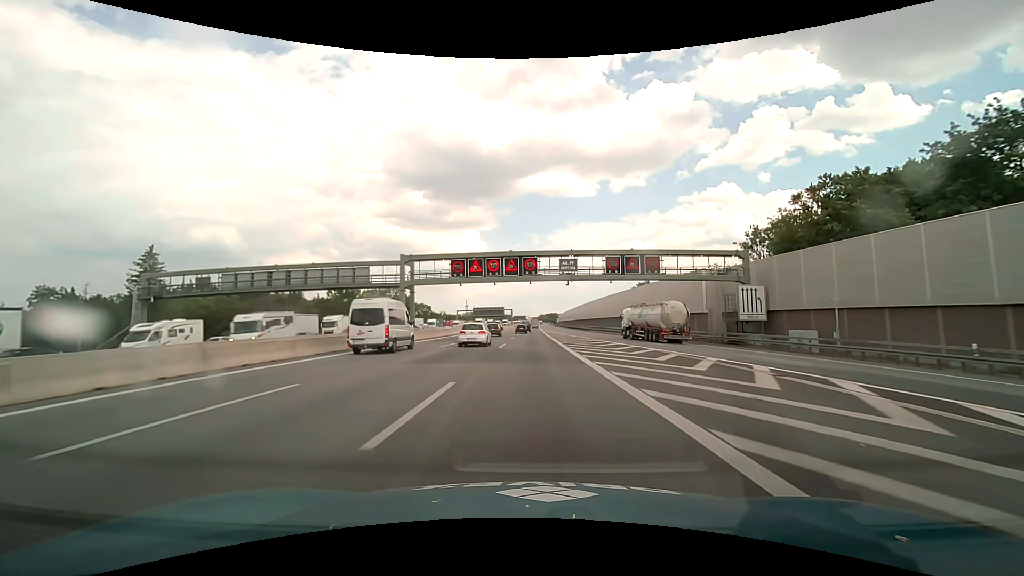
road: motorway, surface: asphalt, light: Day
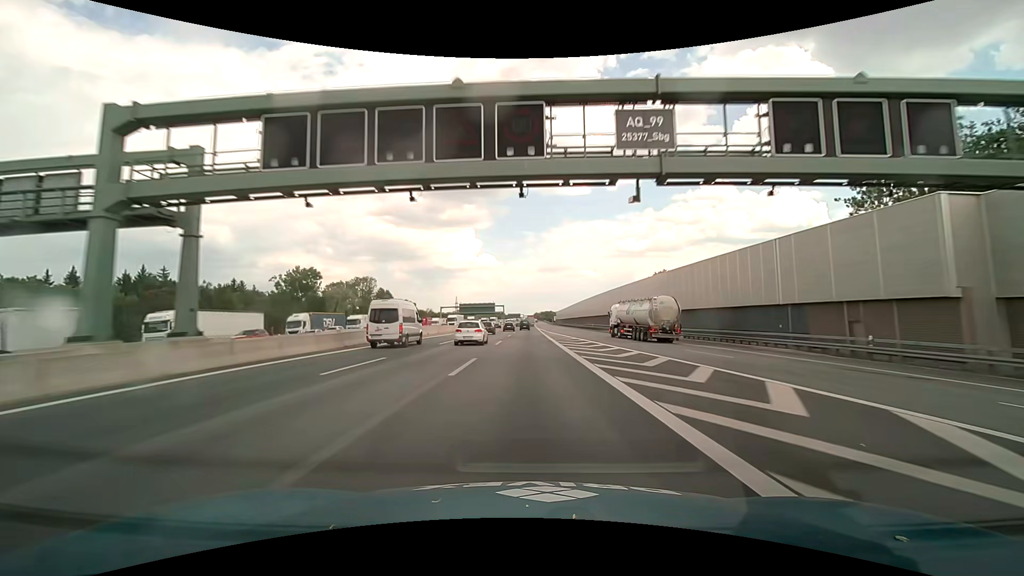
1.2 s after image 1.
(+0.2, +34.8) m; +1°
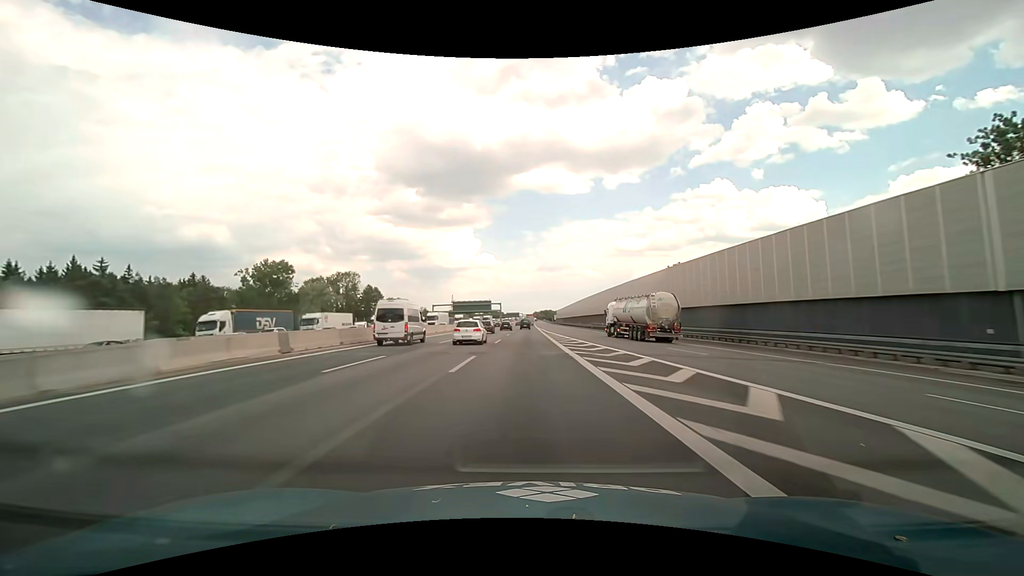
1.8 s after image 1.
(0.0, +17.8) m; 0°
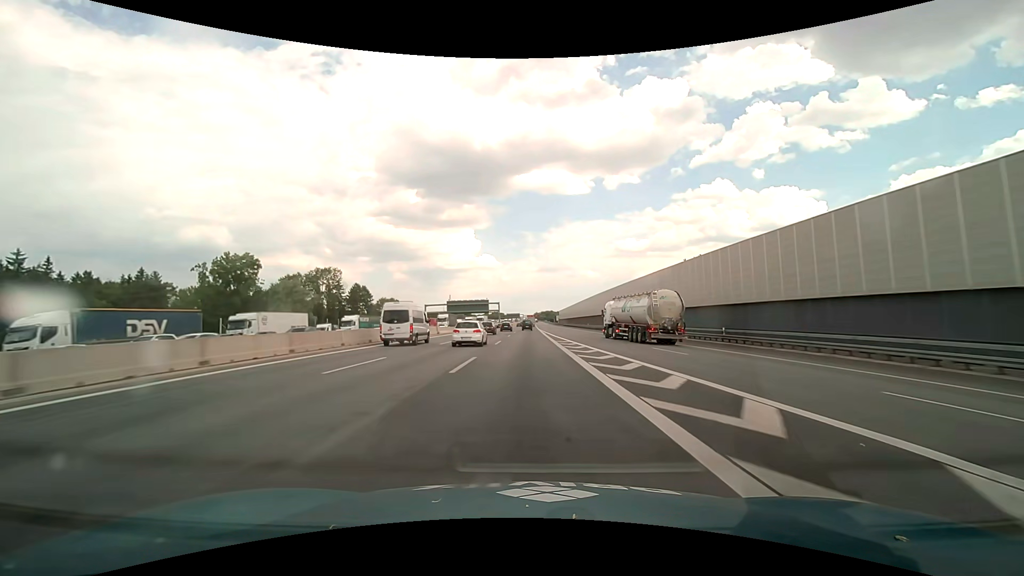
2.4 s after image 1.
(+0.1, +18.0) m; 0°
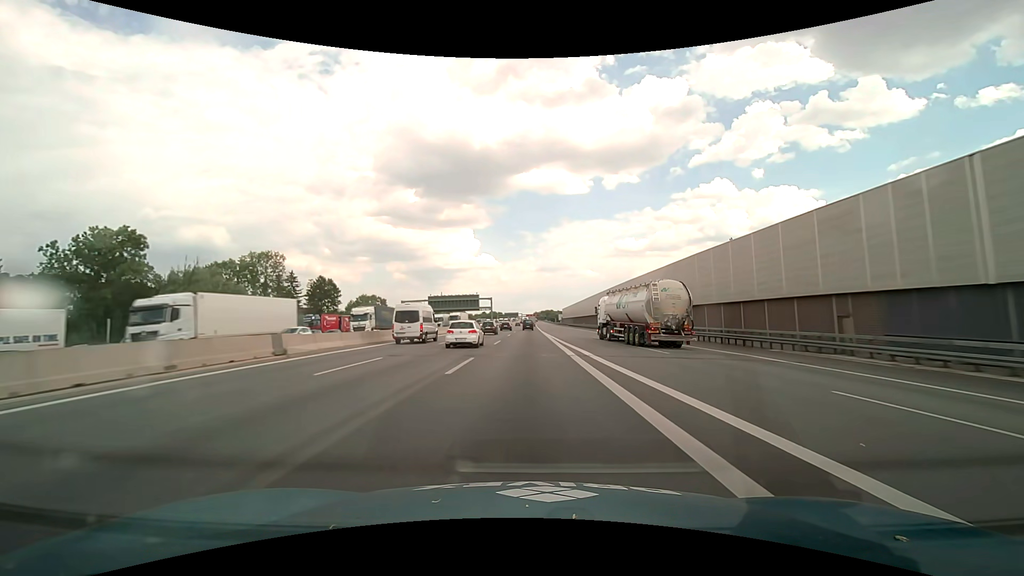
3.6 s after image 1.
(0.0, +36.5) m; 0°
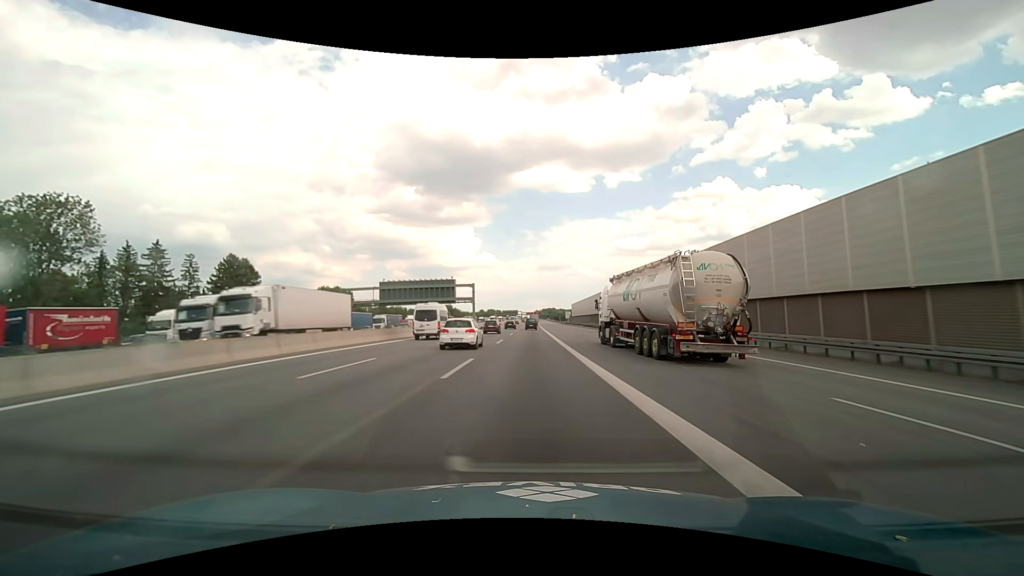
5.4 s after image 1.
(0.0, +55.2) m; 0°
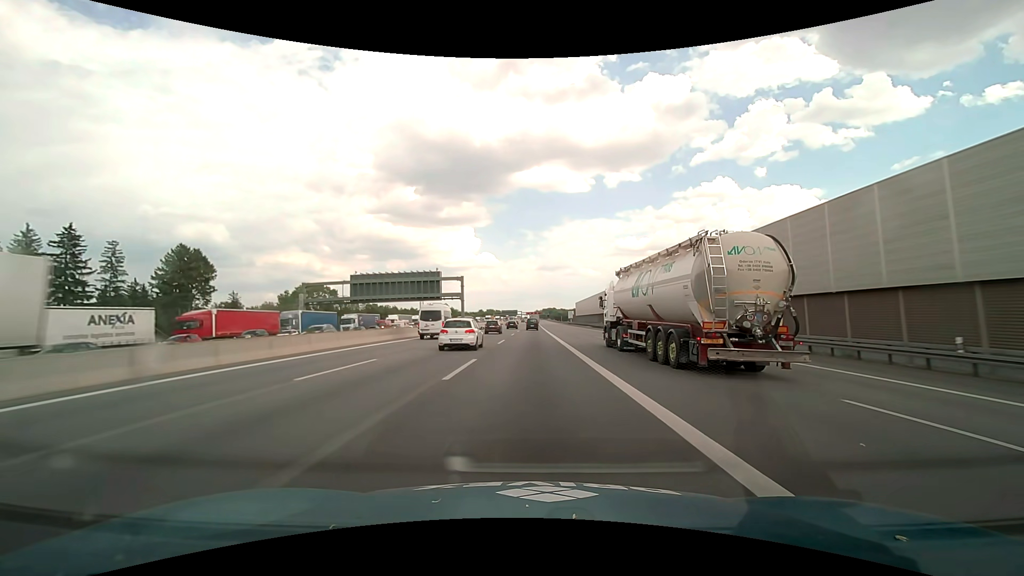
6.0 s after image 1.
(0.0, +18.4) m; 0°
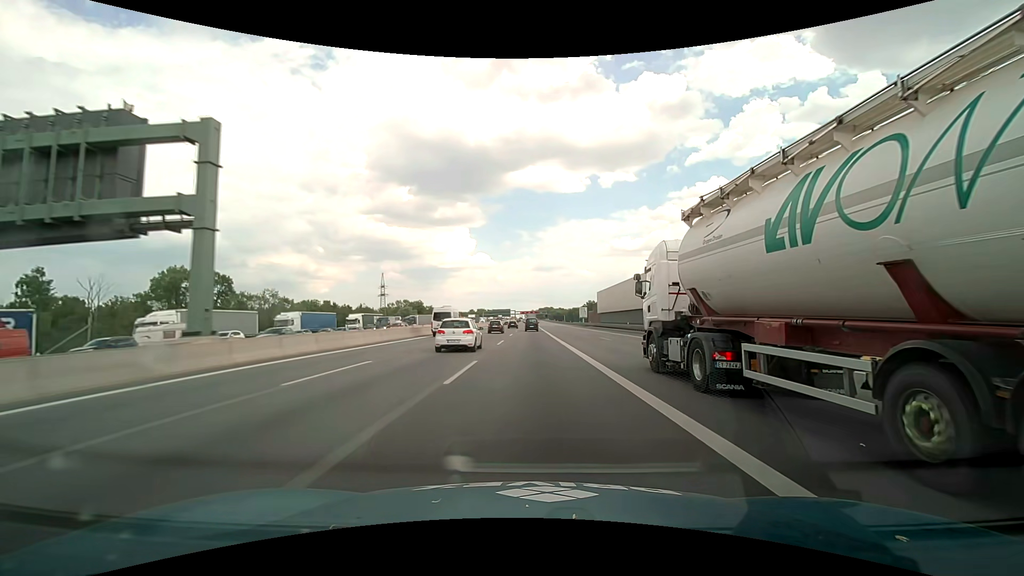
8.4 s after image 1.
(+0.2, +72.7) m; 0°
(0, +10) (0, +20) (0, +30) (0, +40) (0, +50) (0, +60) (0, +70) (0, +80) (0, +90) (0, +100) m
